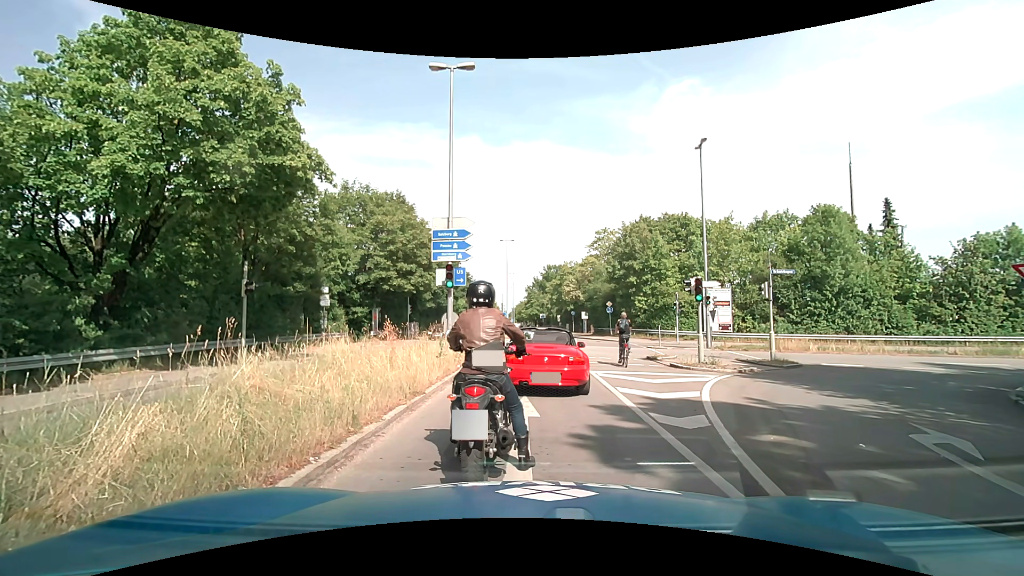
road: tertiary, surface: asphalt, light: Day
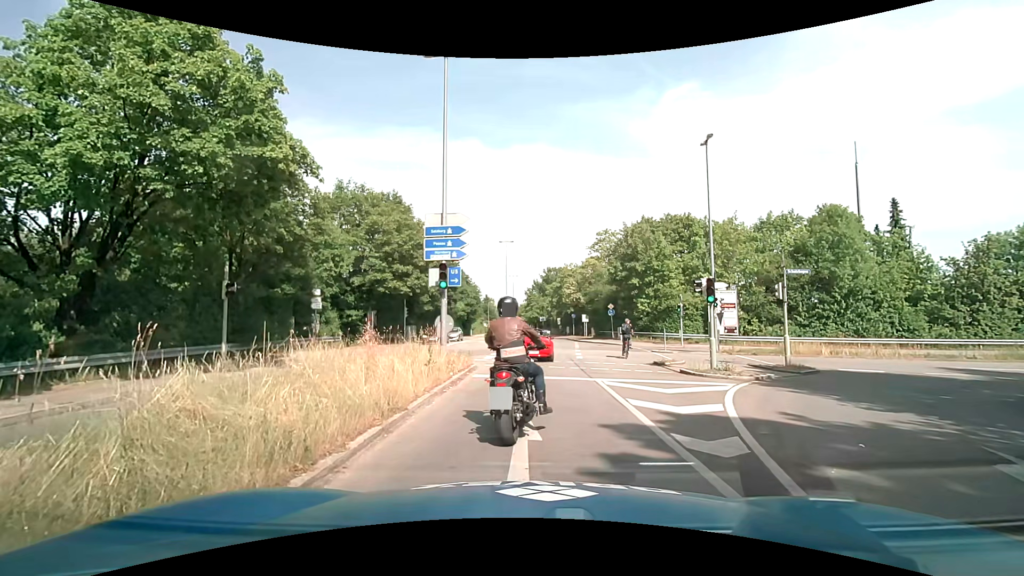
(0.0, +1.2) m; +2°
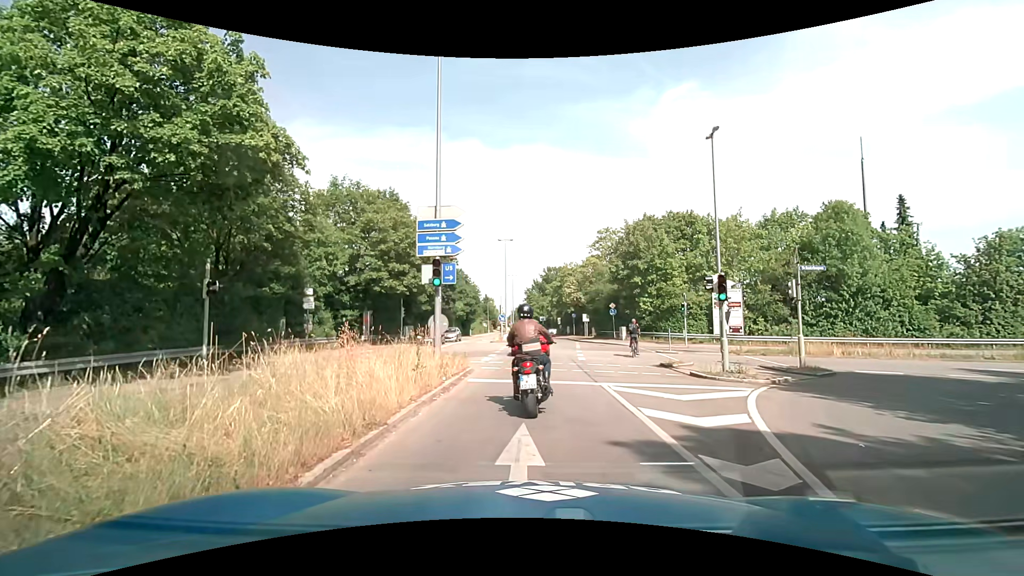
(0.0, +1.1) m; +1°
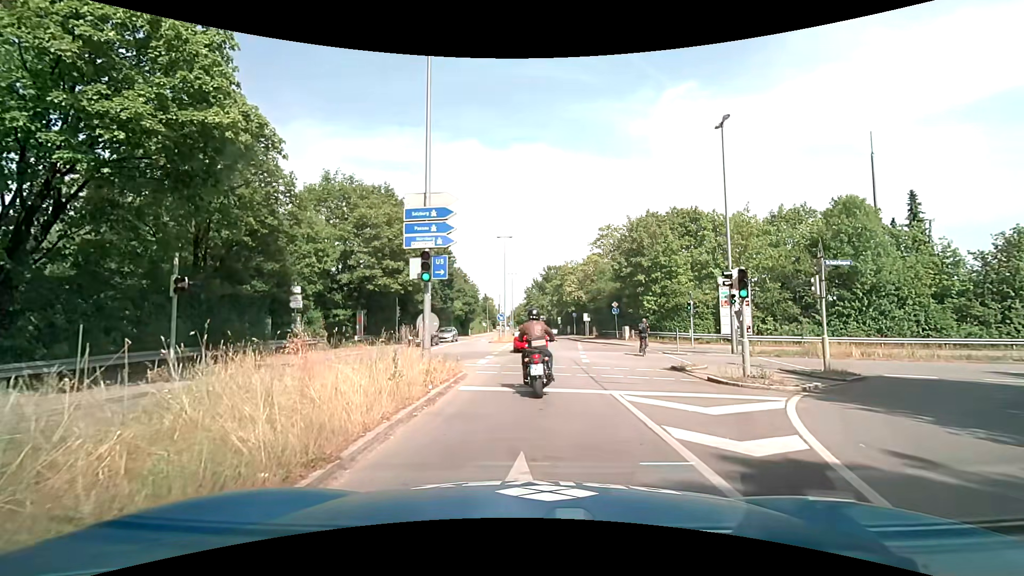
(0.0, +1.6) m; 0°
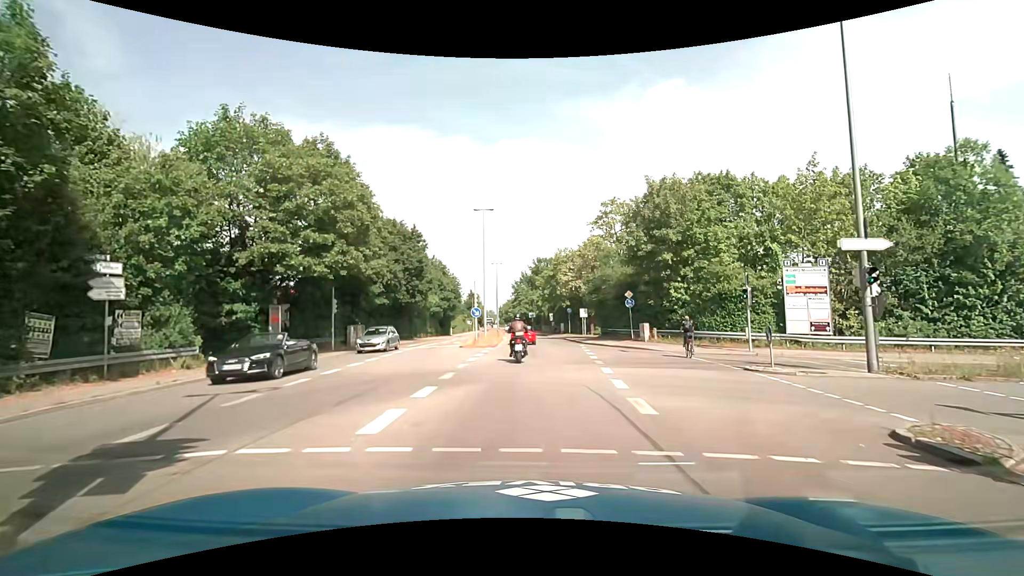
(-0.2, +11.7) m; 0°
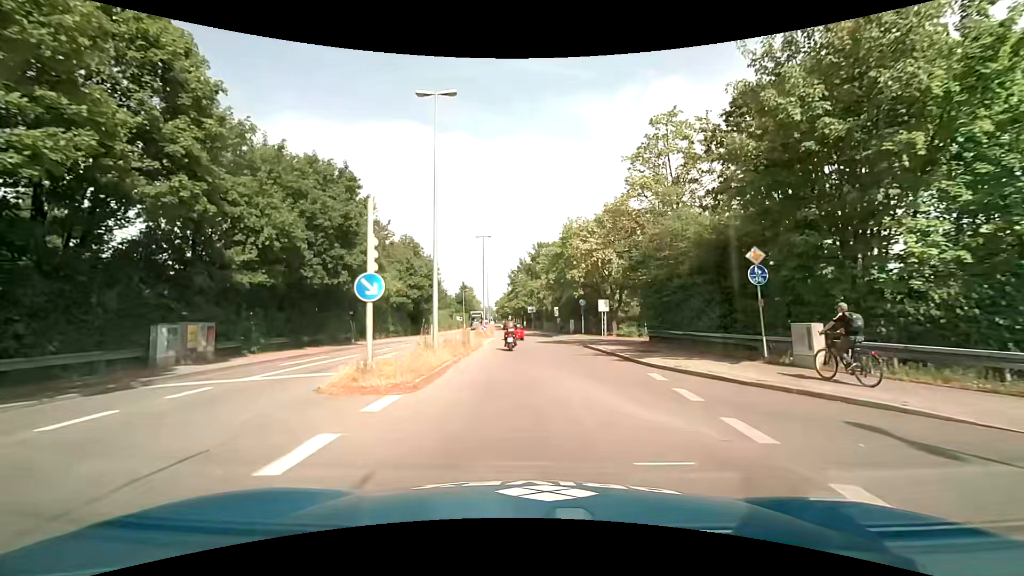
(+0.1, +20.1) m; 0°
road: secondary
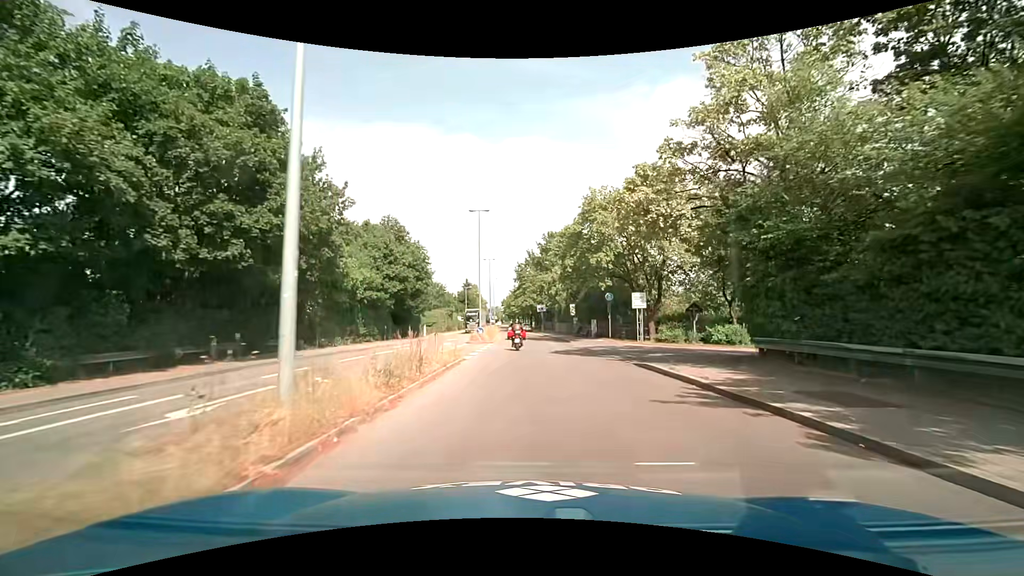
(-0.1, +12.4) m; -1°
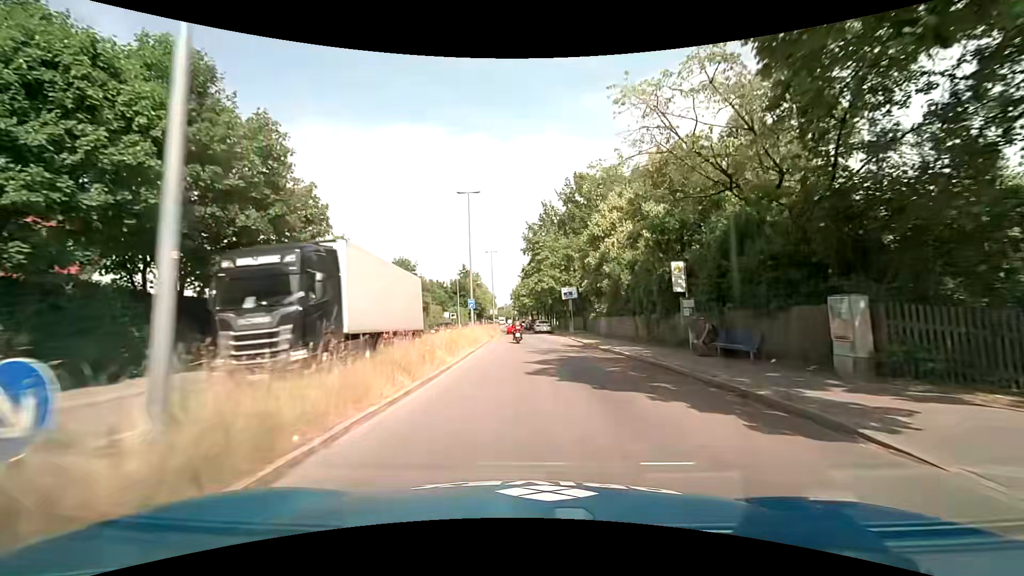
(-0.4, +34.6) m; -1°
(0, +10) (0, +20) (-1, +30) (-1, +40) (-1, +50) (-2, +60) (-3, +70) (-3, +80) (-4, +90) (-5, +100) m
